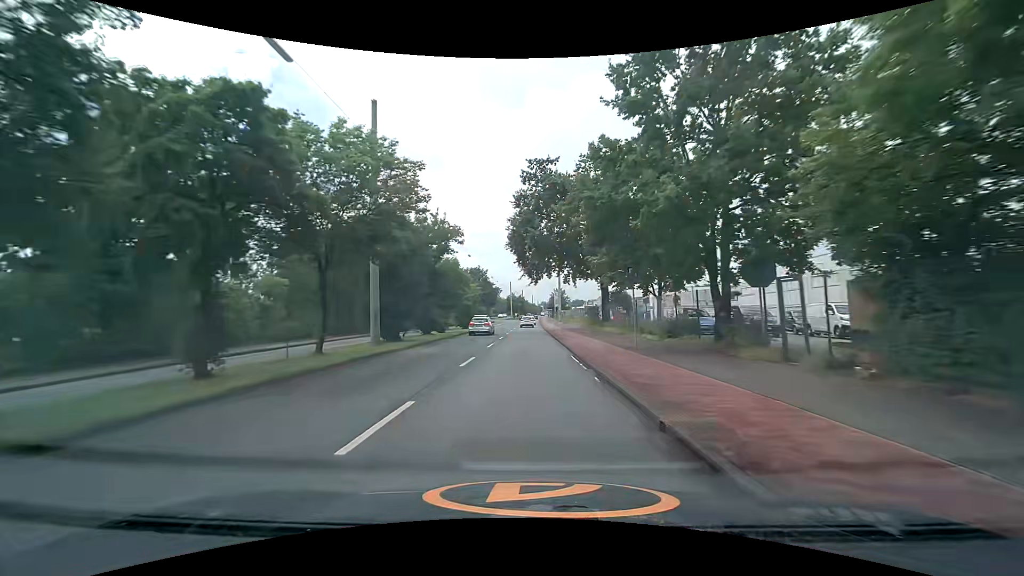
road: secondary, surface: asphalt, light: Day
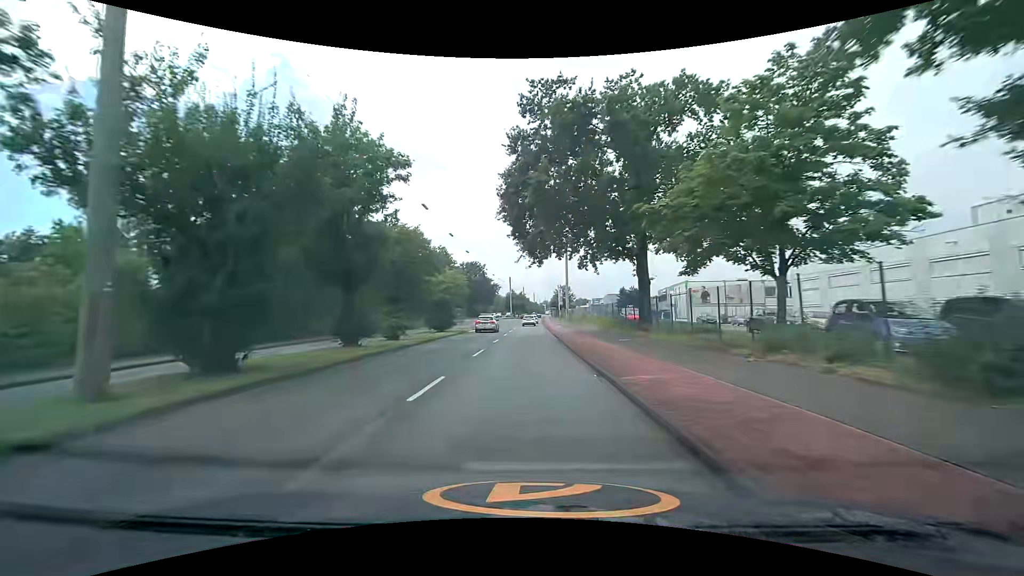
(0.0, +15.1) m; 0°
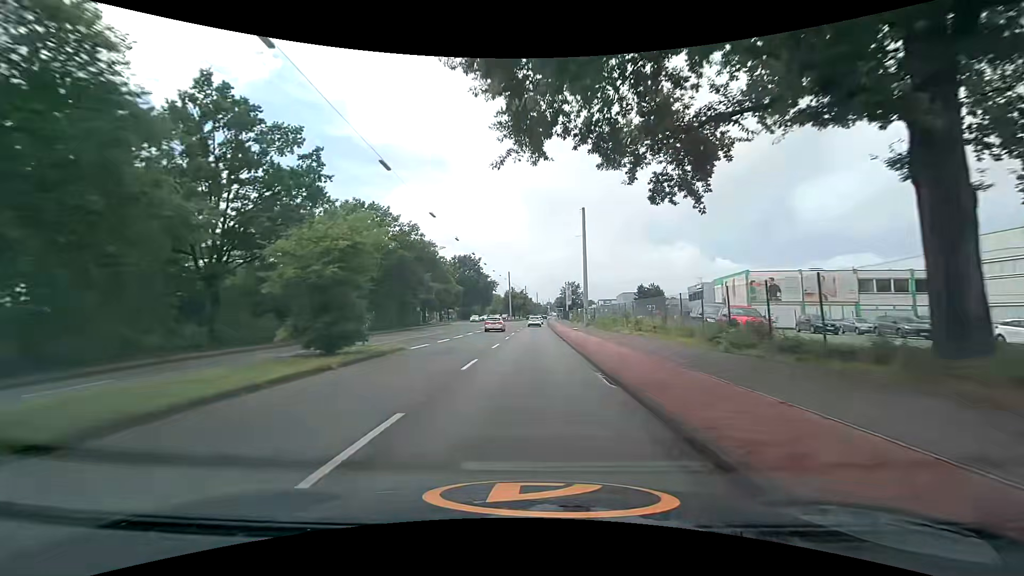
(-0.1, +22.1) m; -1°
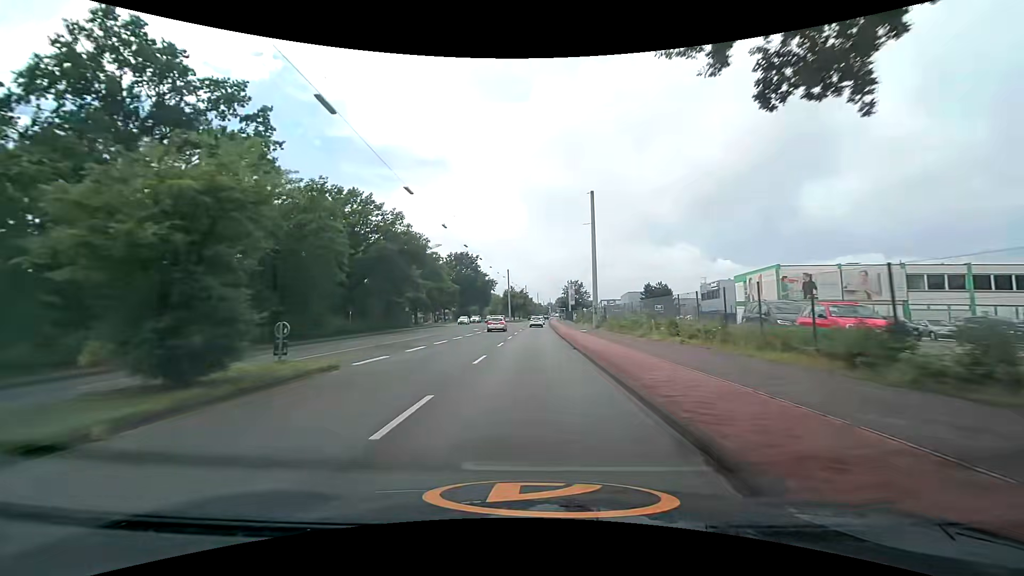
(0.0, +7.4) m; 0°
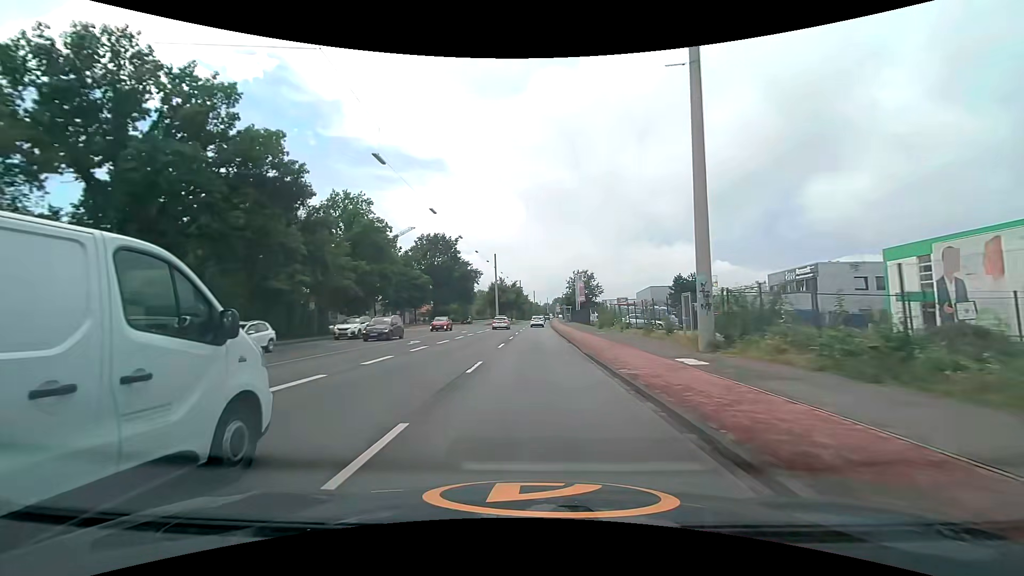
(+0.5, +29.6) m; +1°
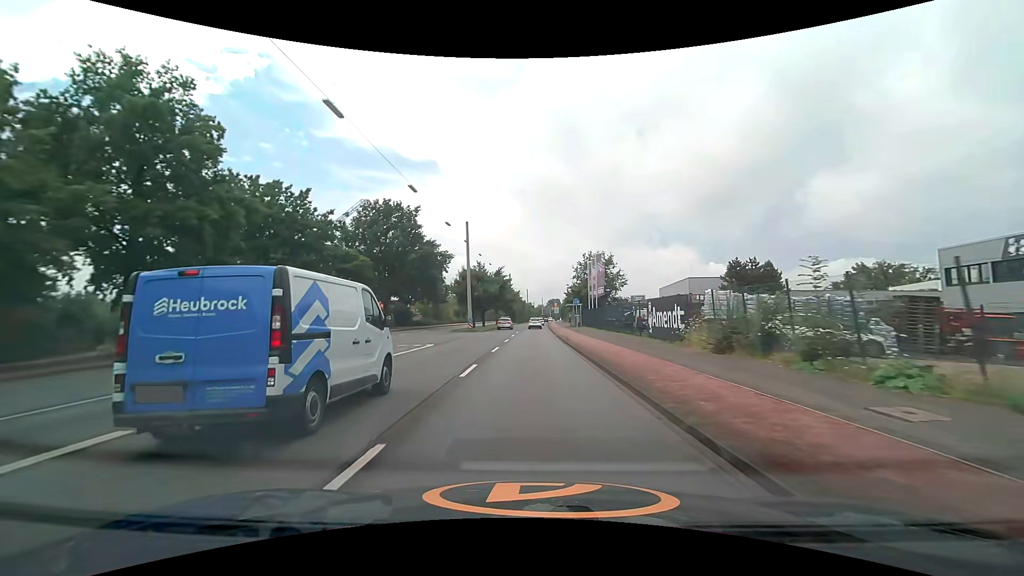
(+0.2, +29.8) m; +1°
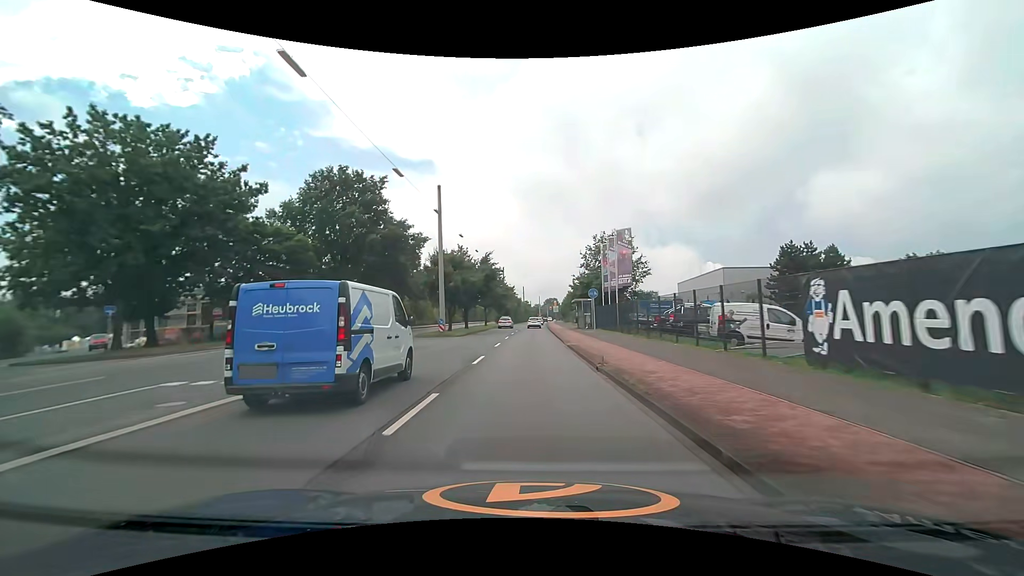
(+0.1, +14.9) m; 0°
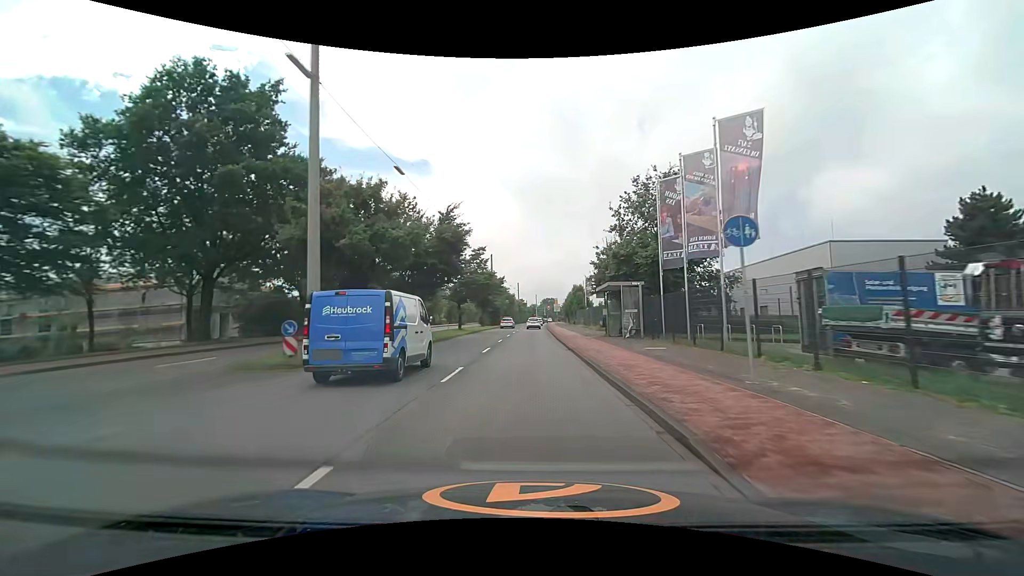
(+0.1, +22.7) m; +1°
(0, +10) (0, +20) (0, +30) (0, +40) (0, +50) (0, +60) (0, +70) (0, +80) (+1, +90) (+1, +100) m
